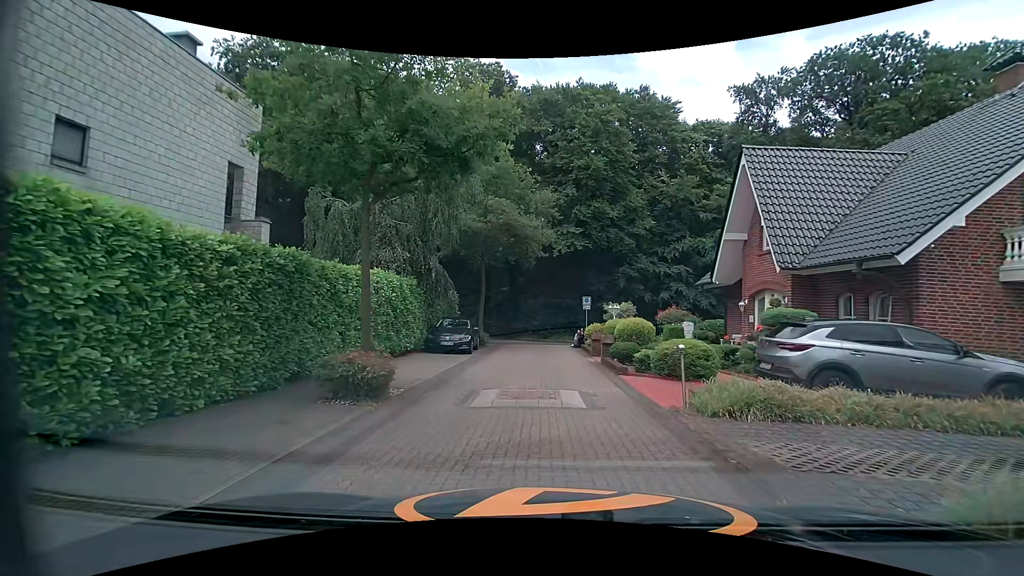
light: Day
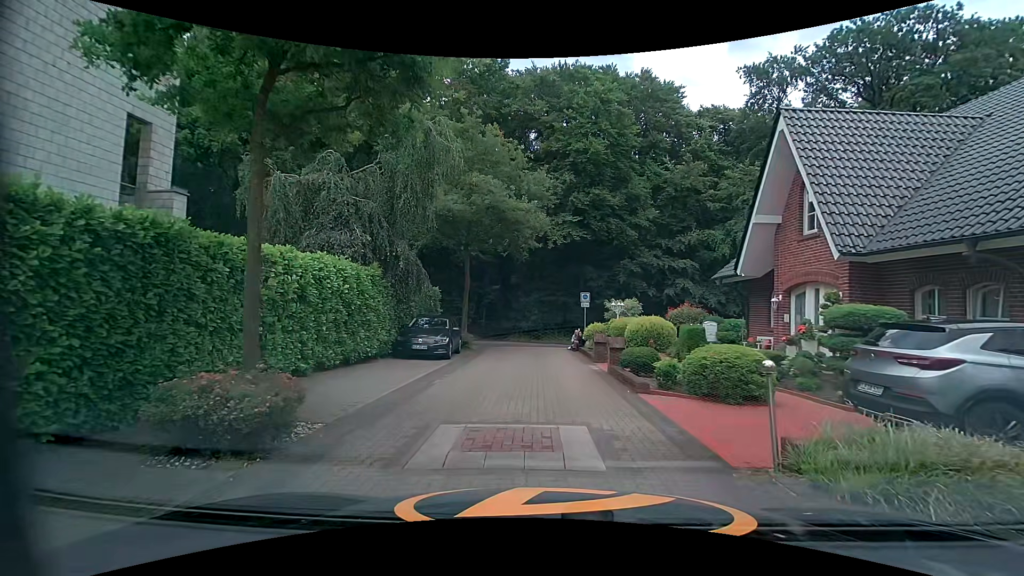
(0.0, +3.2) m; -1°
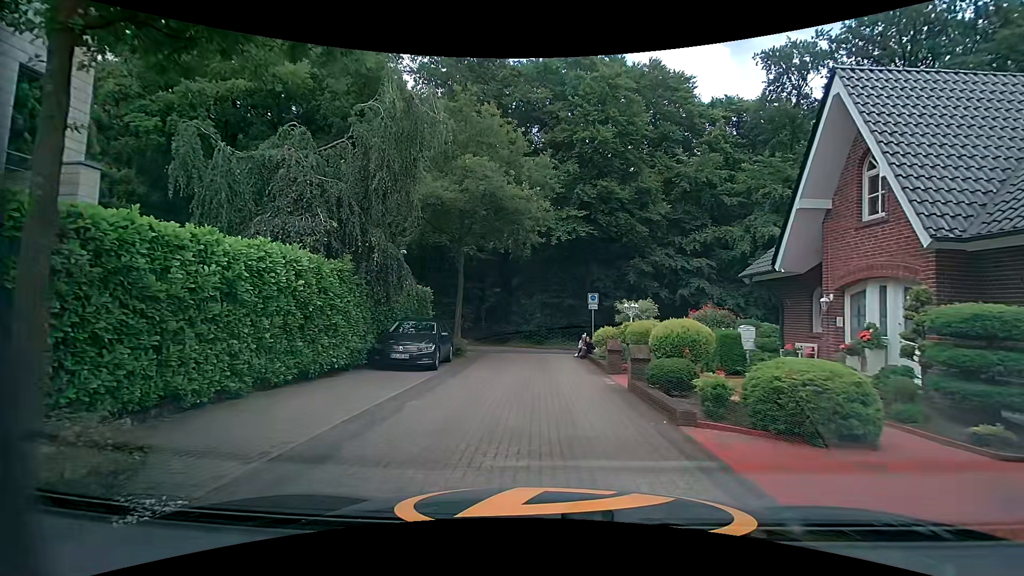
(0.0, +2.5) m; +1°
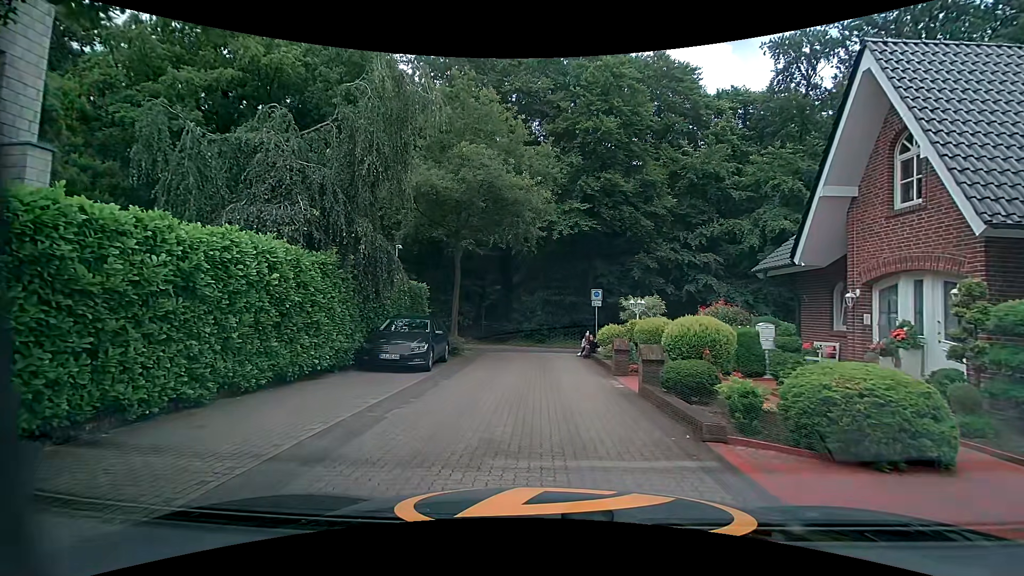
(0.0, +1.0) m; -1°
